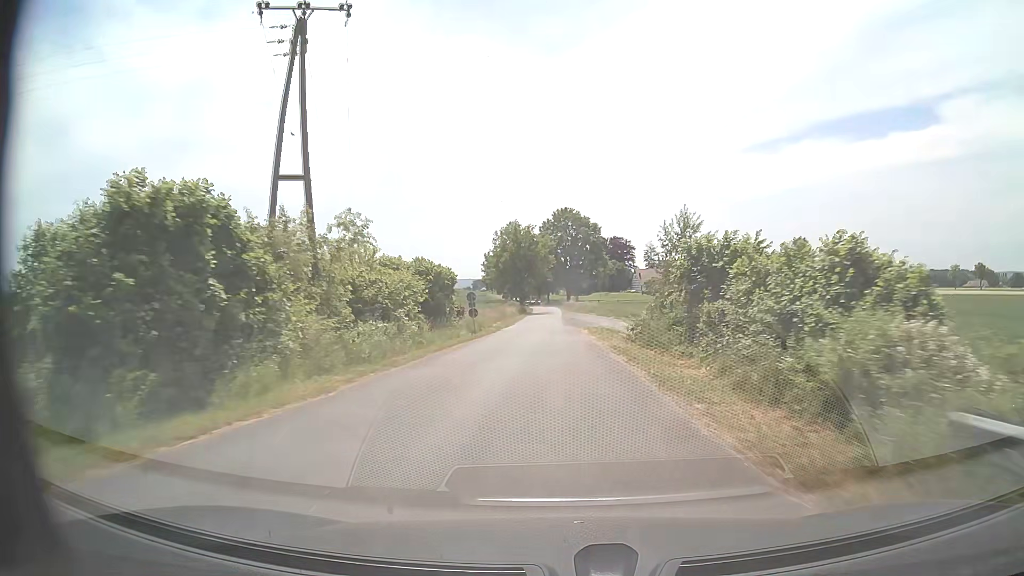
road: unclassified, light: Day
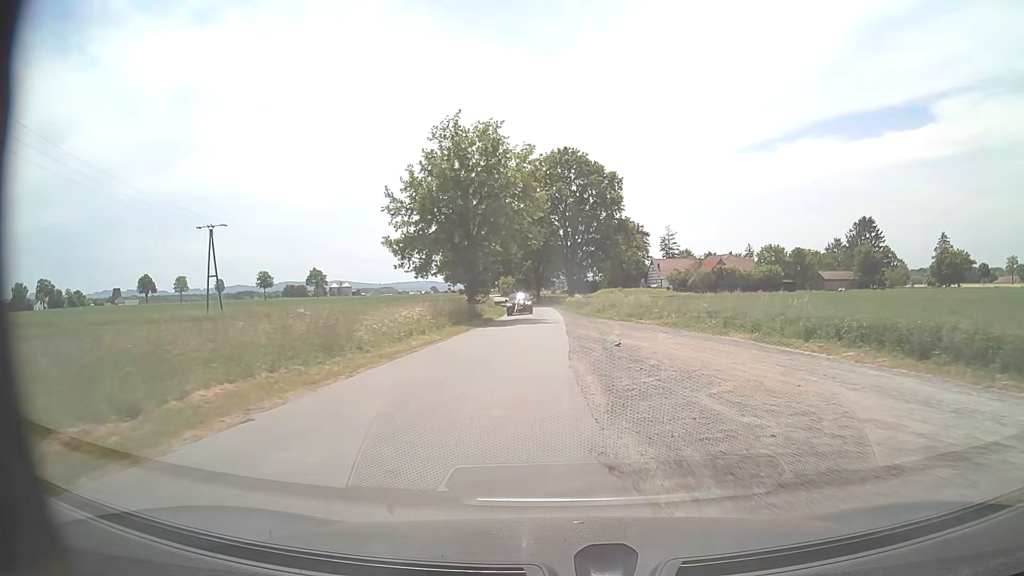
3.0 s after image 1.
(0.0, +52.0) m; +1°
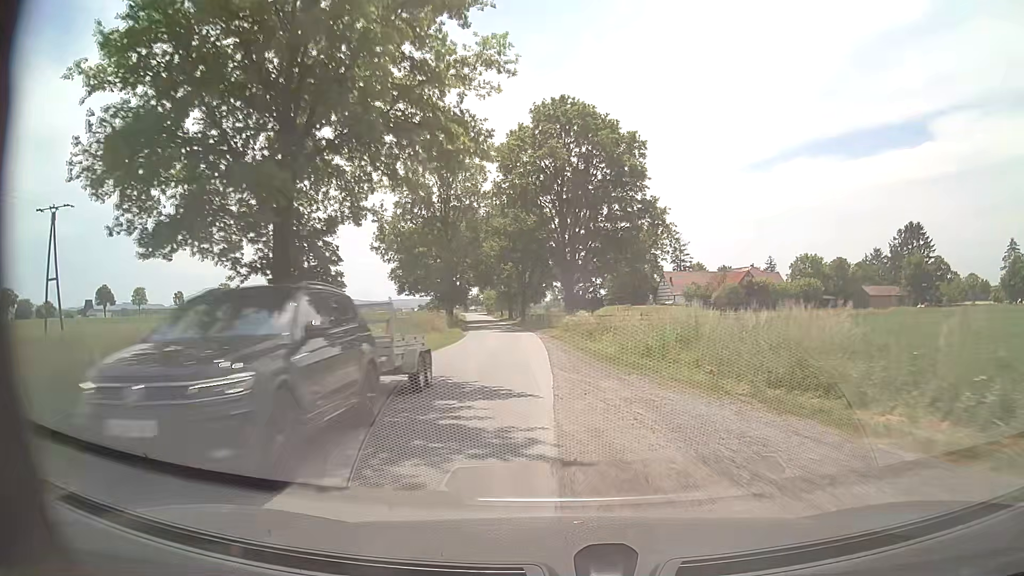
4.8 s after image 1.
(+0.1, +27.1) m; 0°
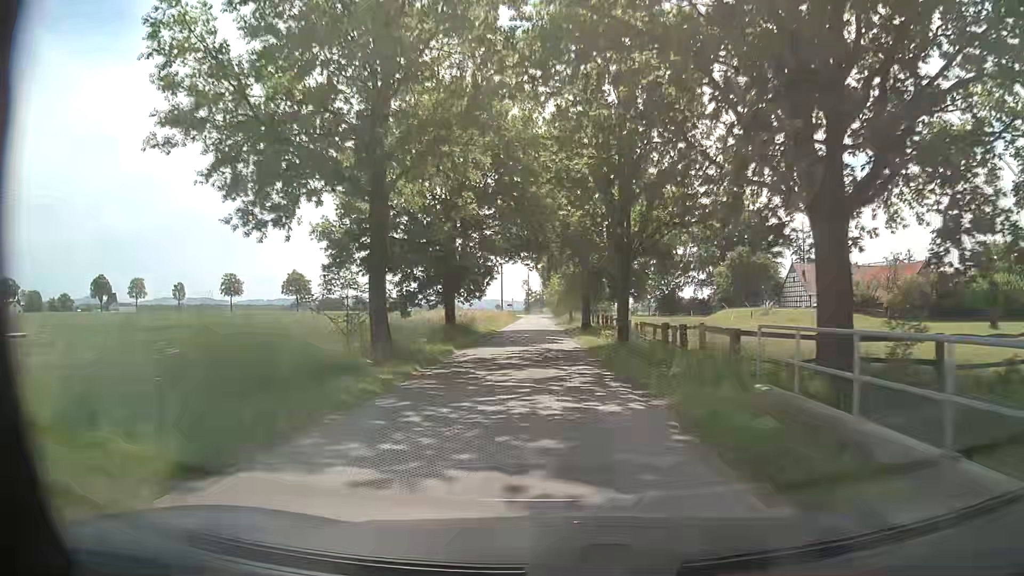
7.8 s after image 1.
(-3.2, +43.5) m; -7°
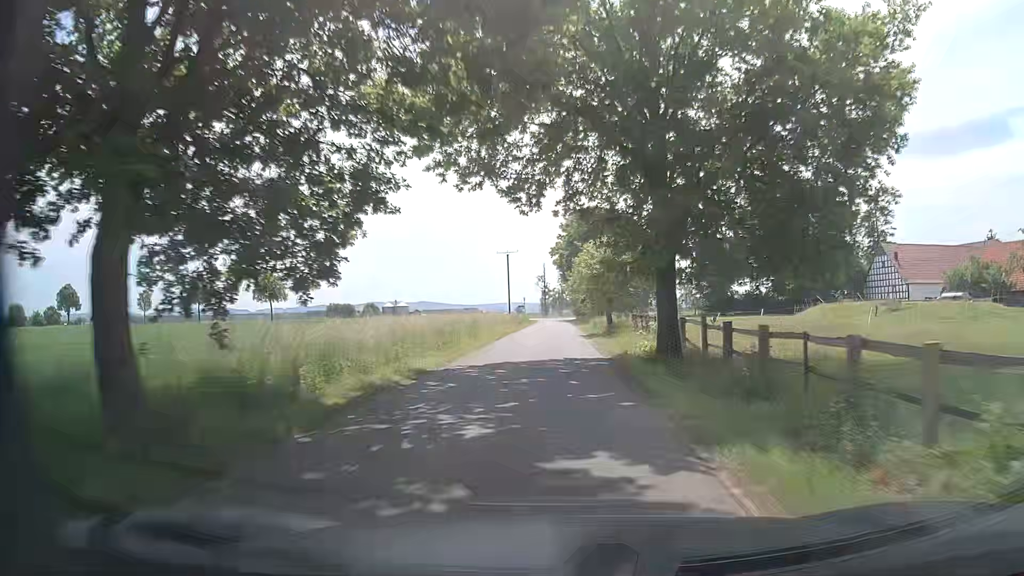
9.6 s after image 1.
(-0.3, +27.8) m; -1°
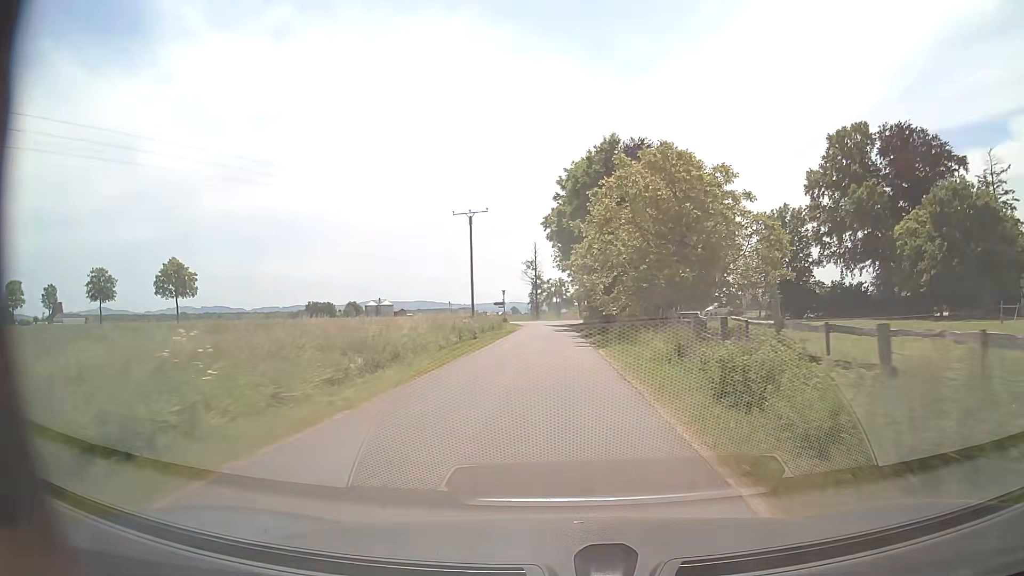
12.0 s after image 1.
(-0.3, +37.6) m; 0°
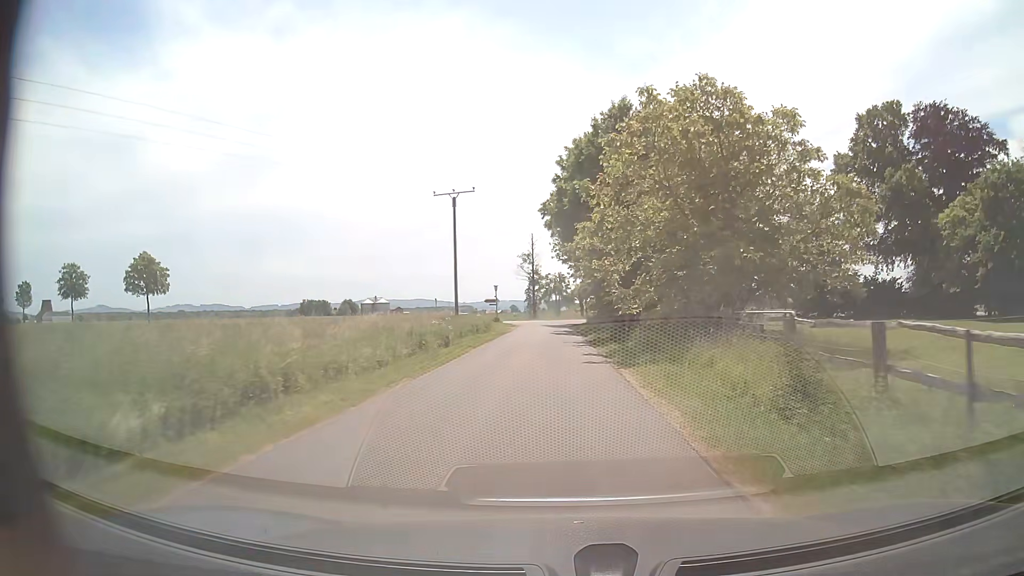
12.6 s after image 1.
(0.0, +8.6) m; 0°
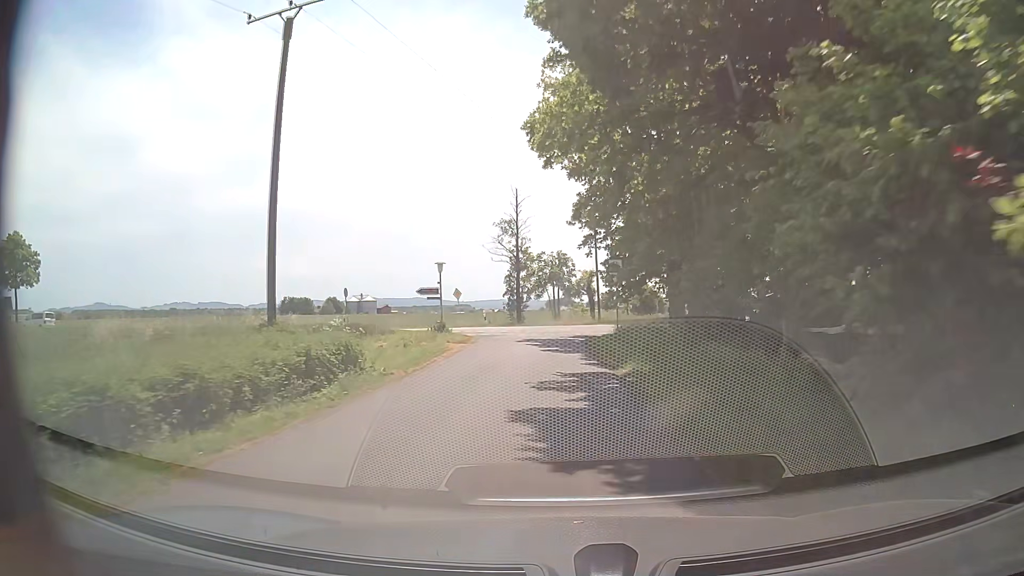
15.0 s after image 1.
(-0.1, +30.3) m; -1°
(0, +10) (0, +20) (+1, +30) (0, +40) (-7, +46) (-17, +47) (-27, +48) (-37, +49) (-47, +50) (-57, +51) m
